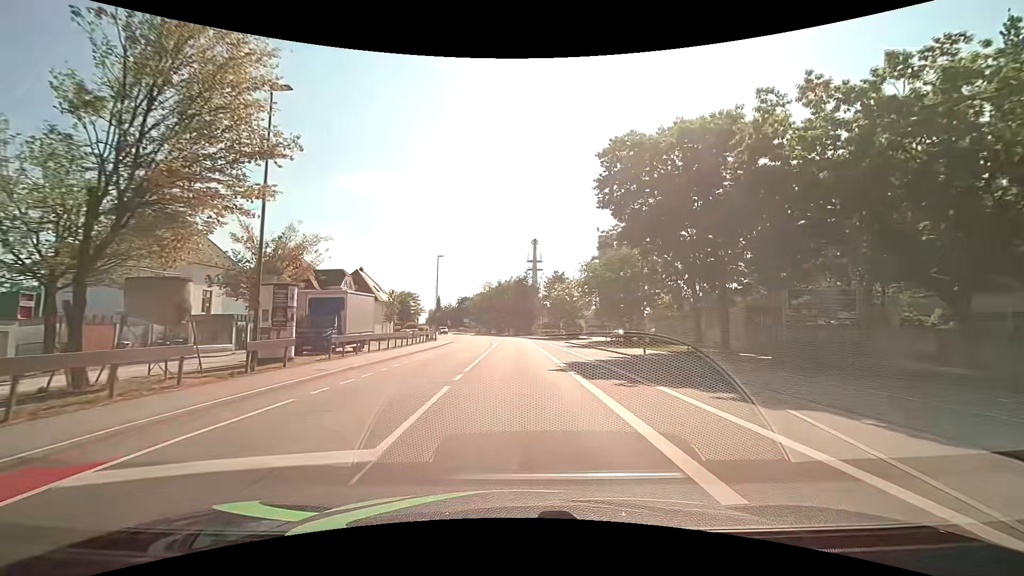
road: tertiary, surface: asphalt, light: Day
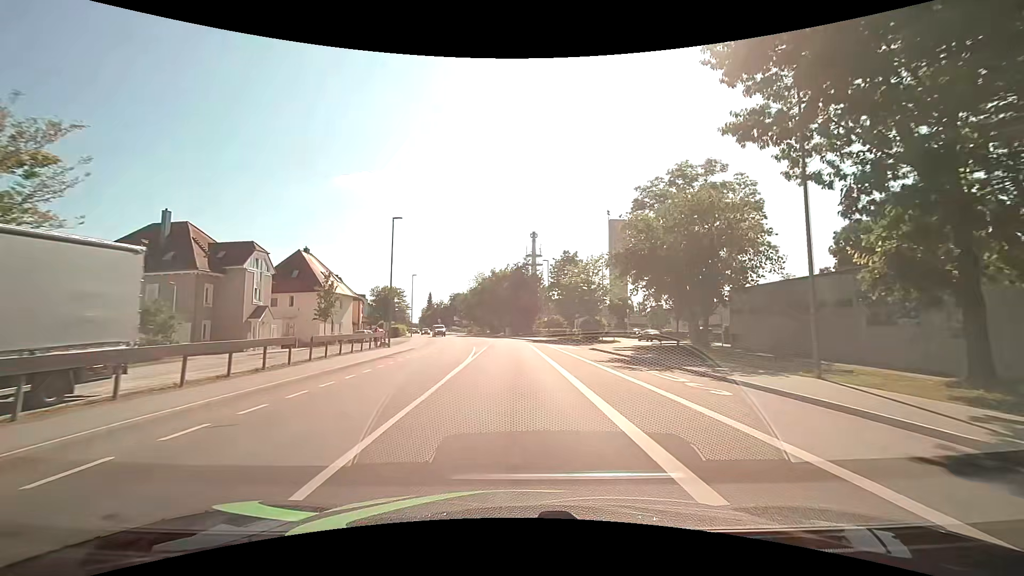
(+0.1, +20.8) m; 0°
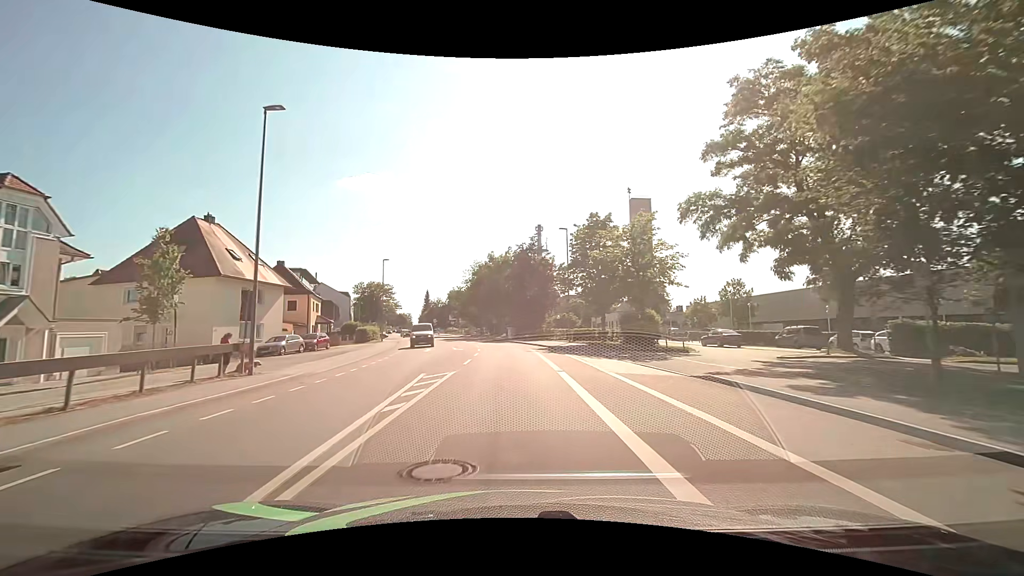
(+0.1, +20.6) m; 0°
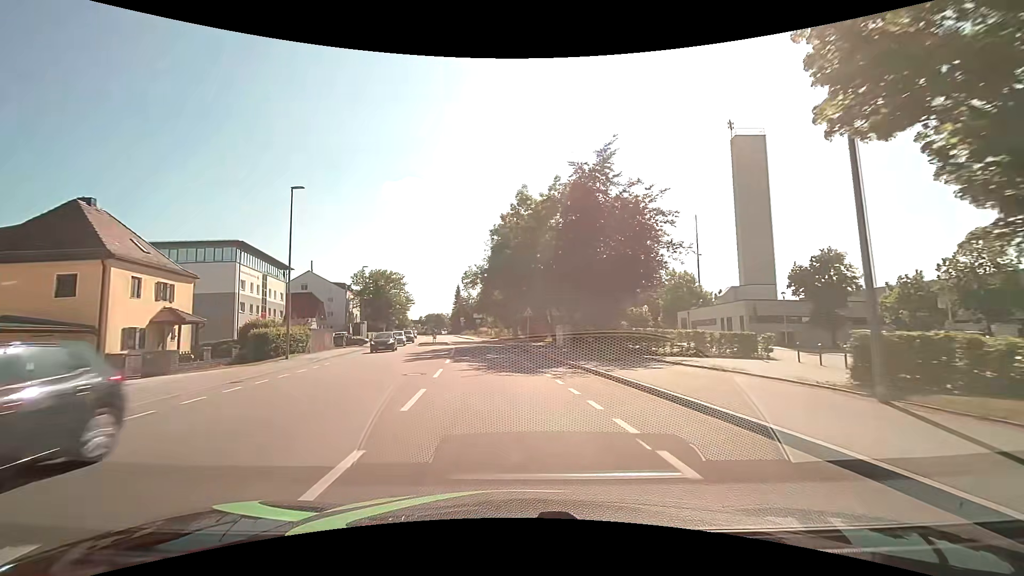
(-0.8, +34.2) m; -5°
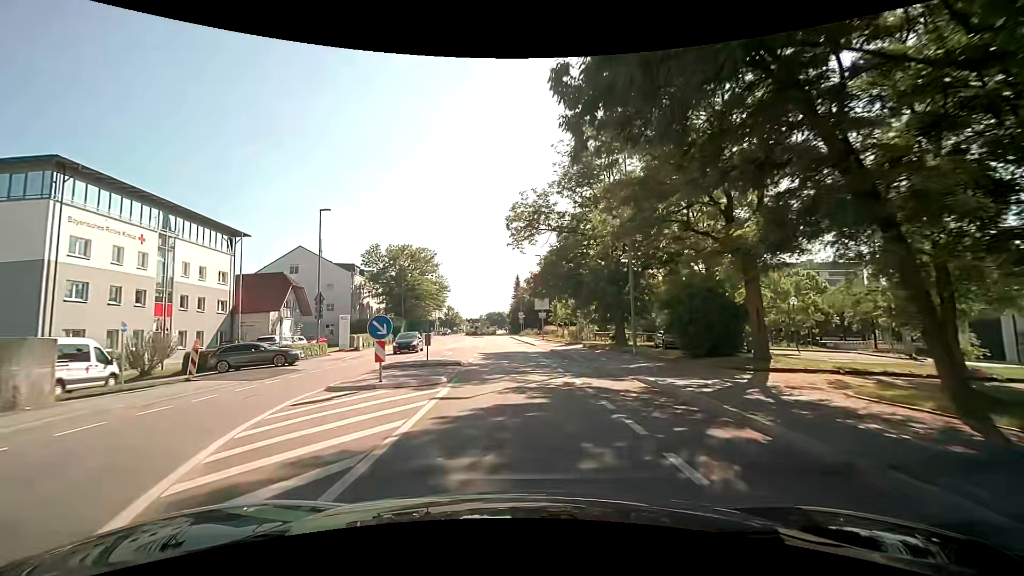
(-2.7, +34.1) m; -8°
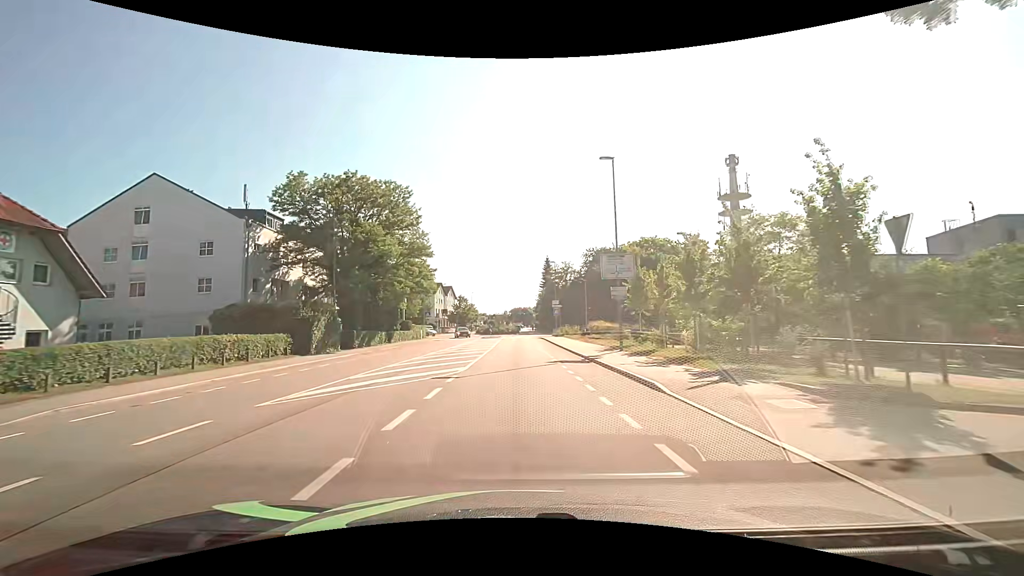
(-0.7, +33.9) m; -3°
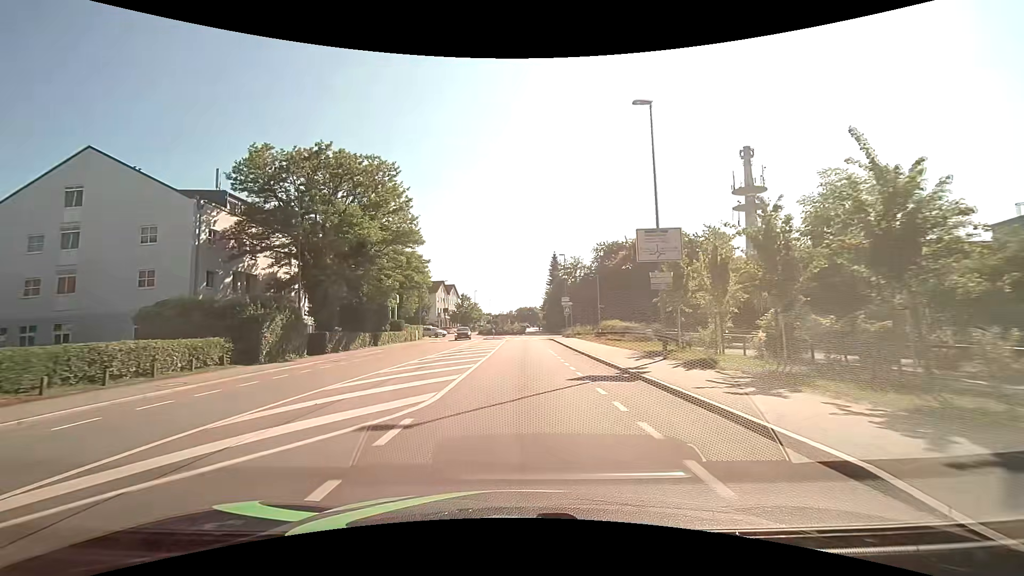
(0.0, +6.6) m; 0°
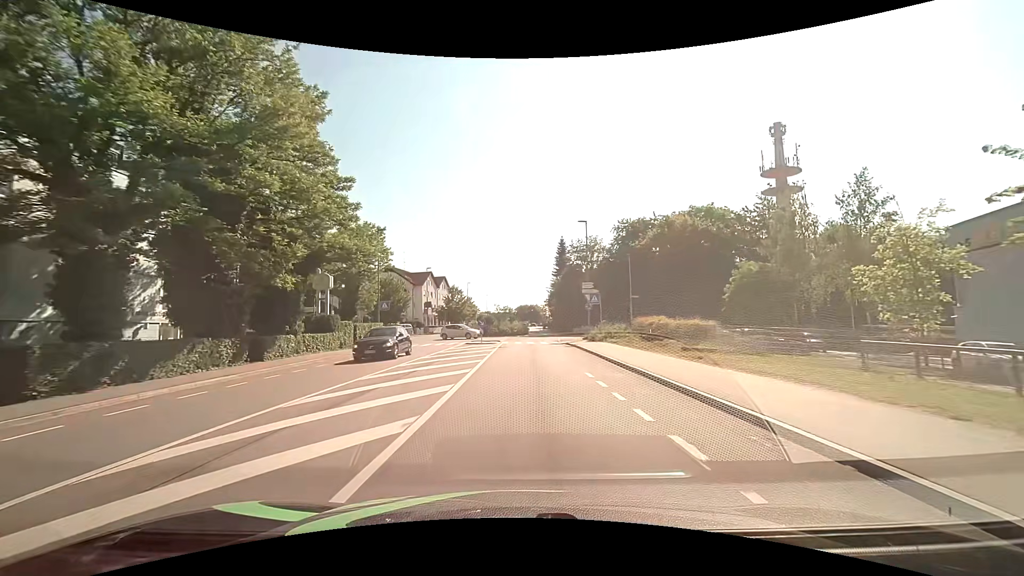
(-0.2, +18.9) m; -1°
(0, +10) (0, +20) (0, +30) (+1, +40) (+2, +50) (+6, +59) (+4, +69) (+1, +78) (0, +88) (+1, +98) m
